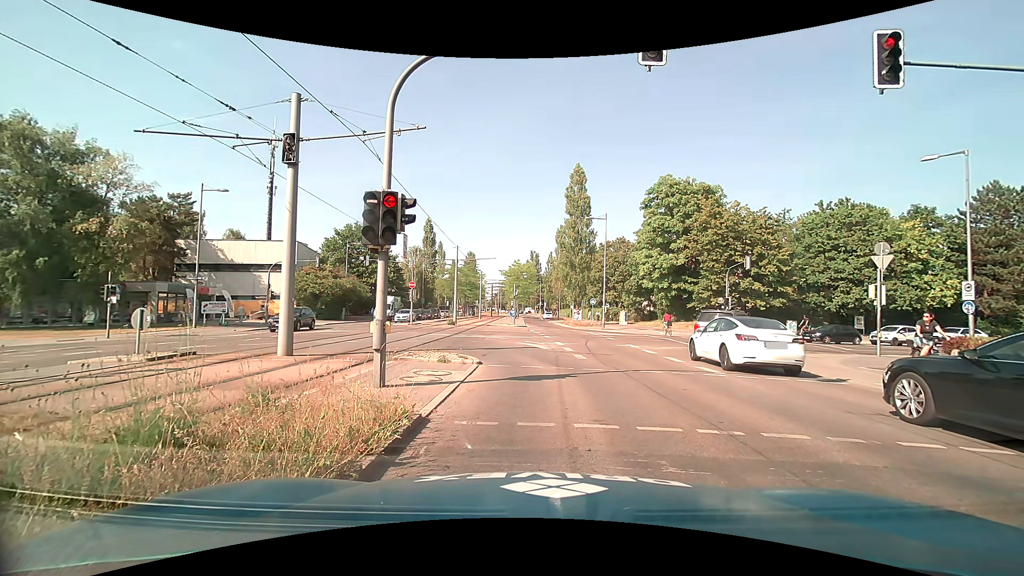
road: secondary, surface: asphalt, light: Day
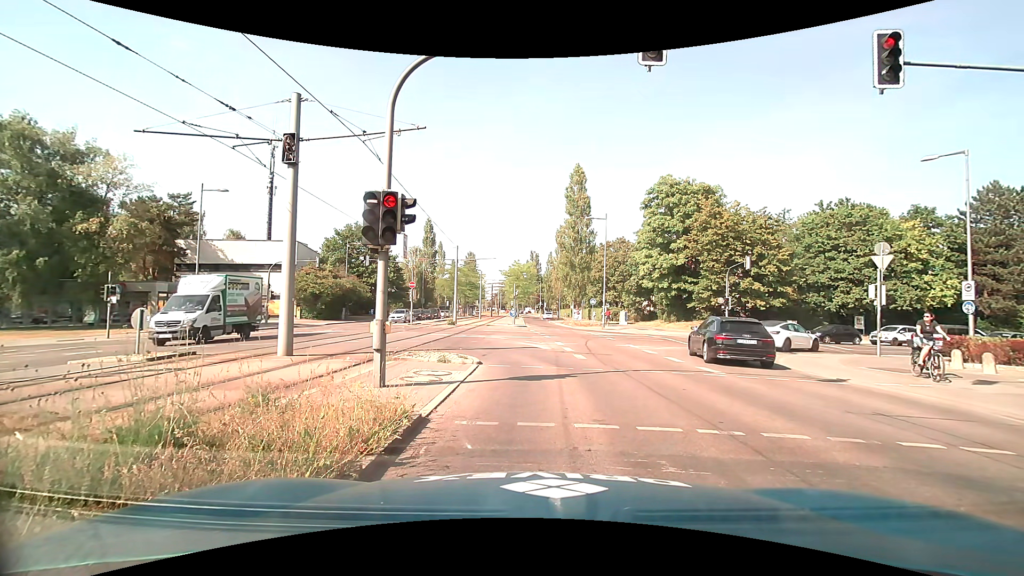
(0.0, 0.0) m; 0°
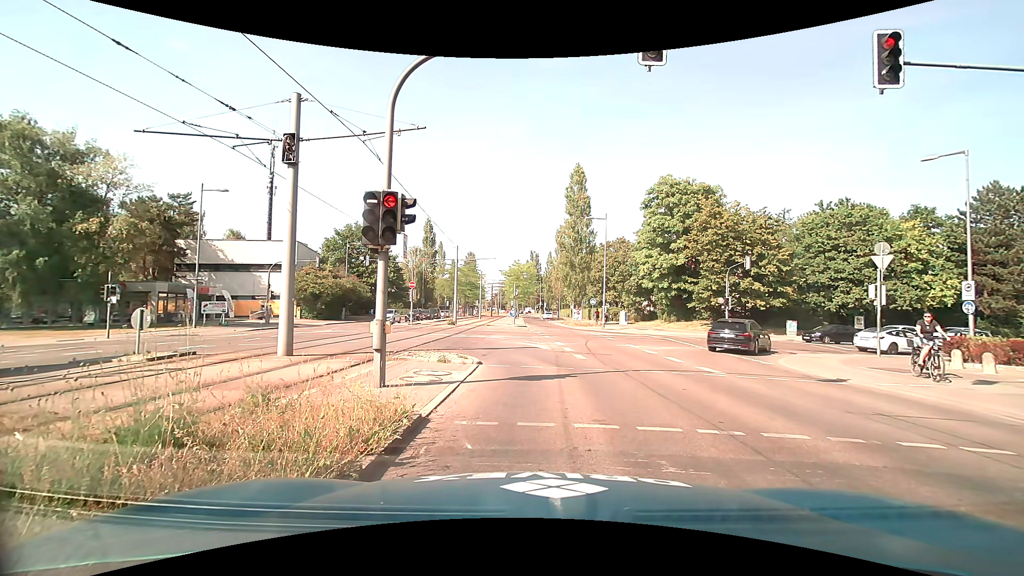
(0.0, 0.0) m; 0°
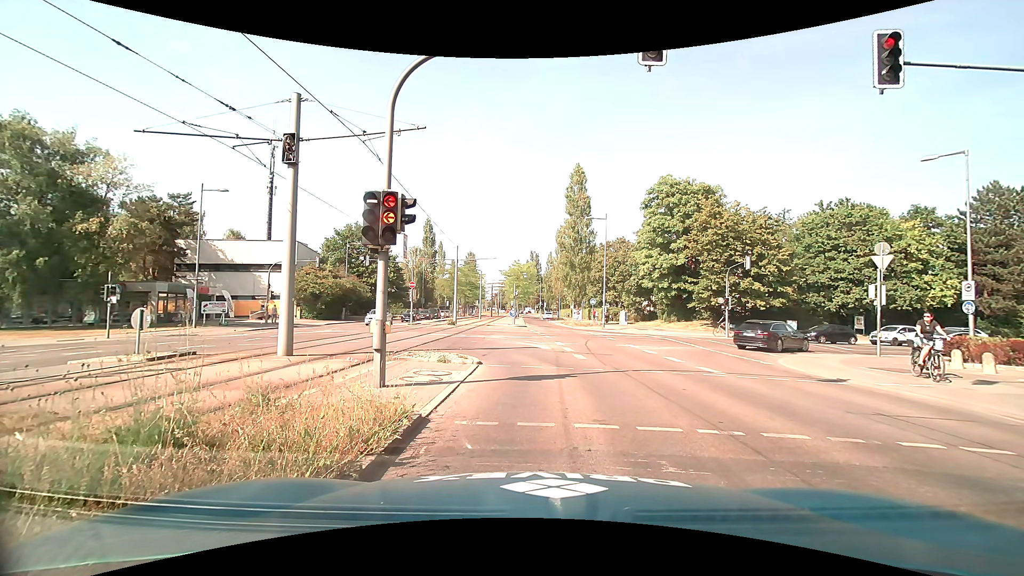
(0.0, 0.0) m; 0°
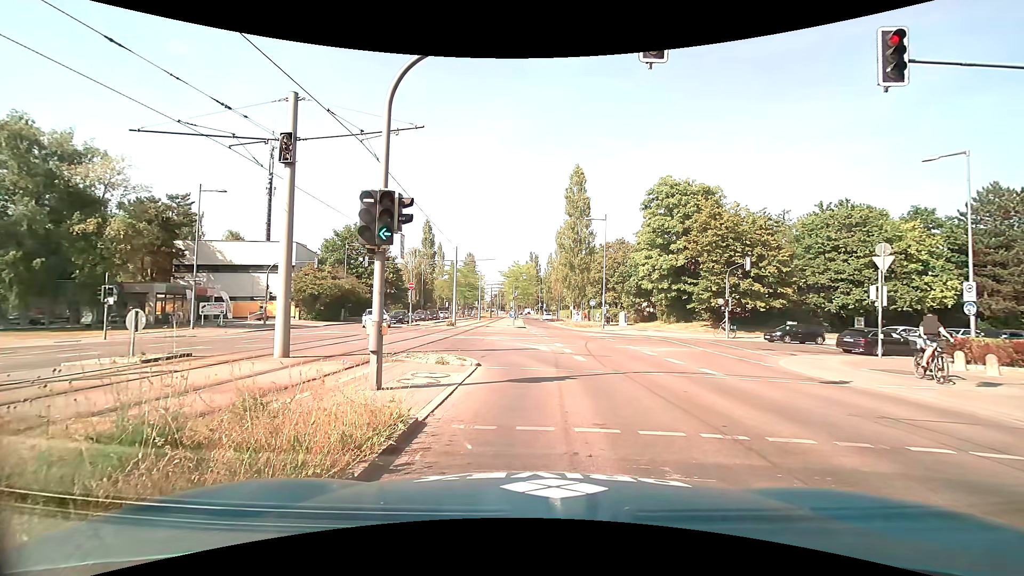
(0.0, +0.1) m; 0°
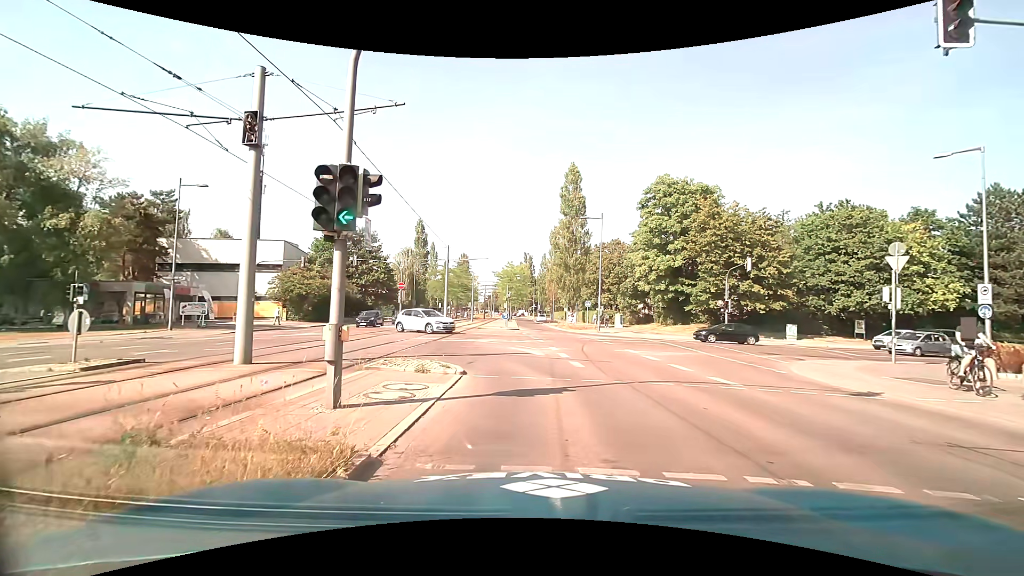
(0.0, +1.5) m; +2°
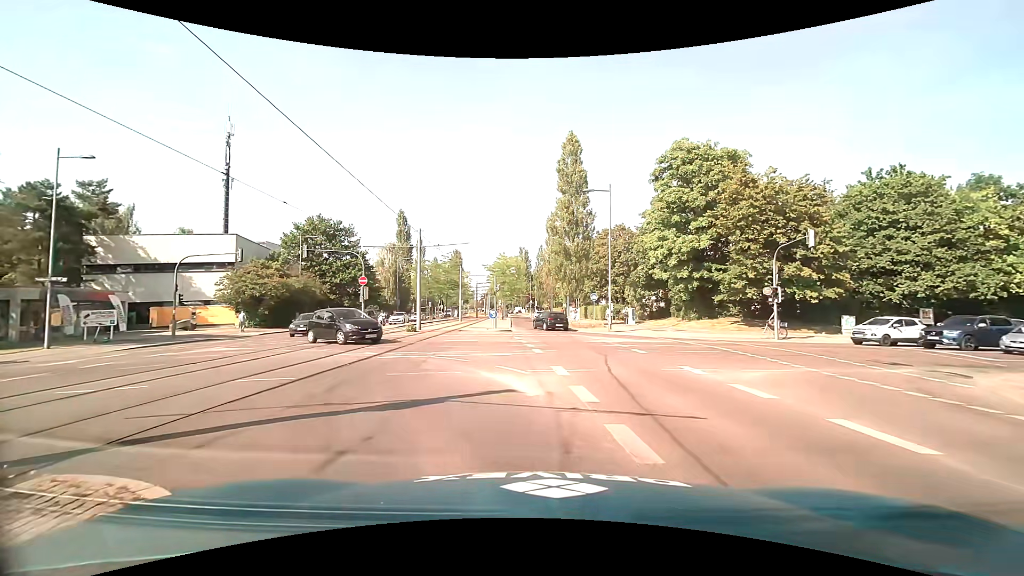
(-0.1, +8.7) m; -1°
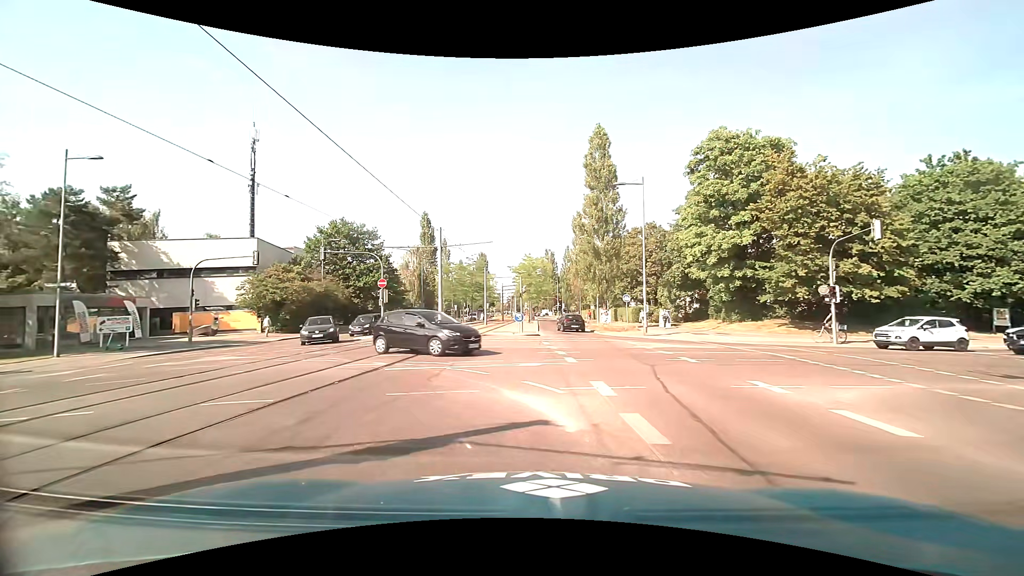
(-0.1, +2.2) m; -3°
